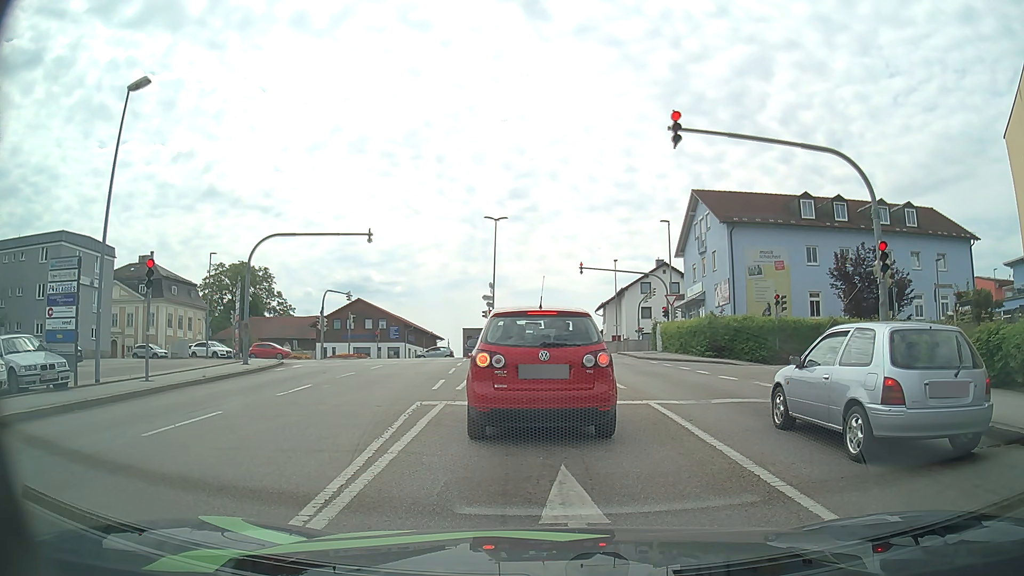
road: tertiary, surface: asphalt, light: Day
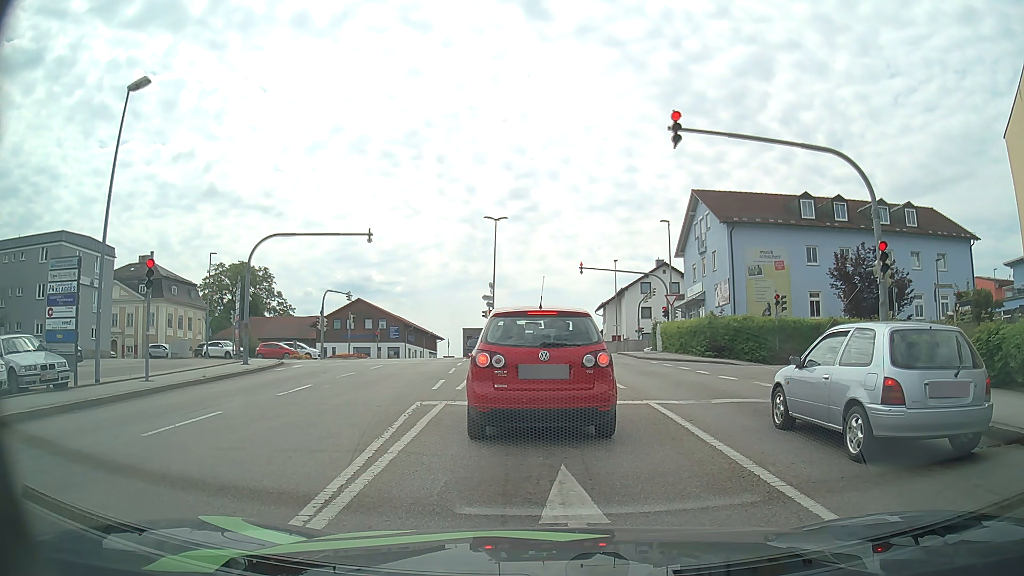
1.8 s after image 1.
(0.0, 0.0) m; 0°
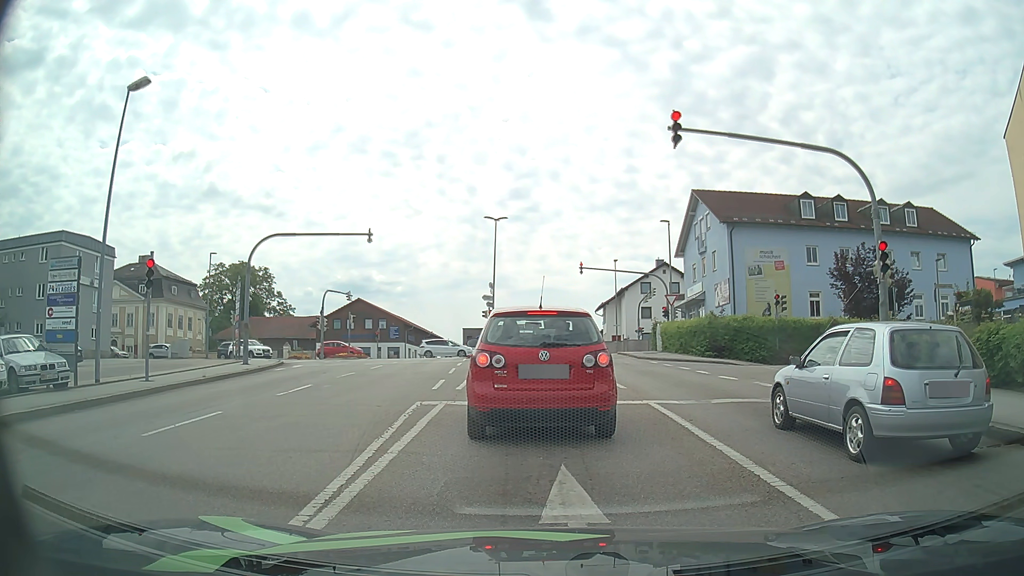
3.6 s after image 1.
(0.0, 0.0) m; 0°
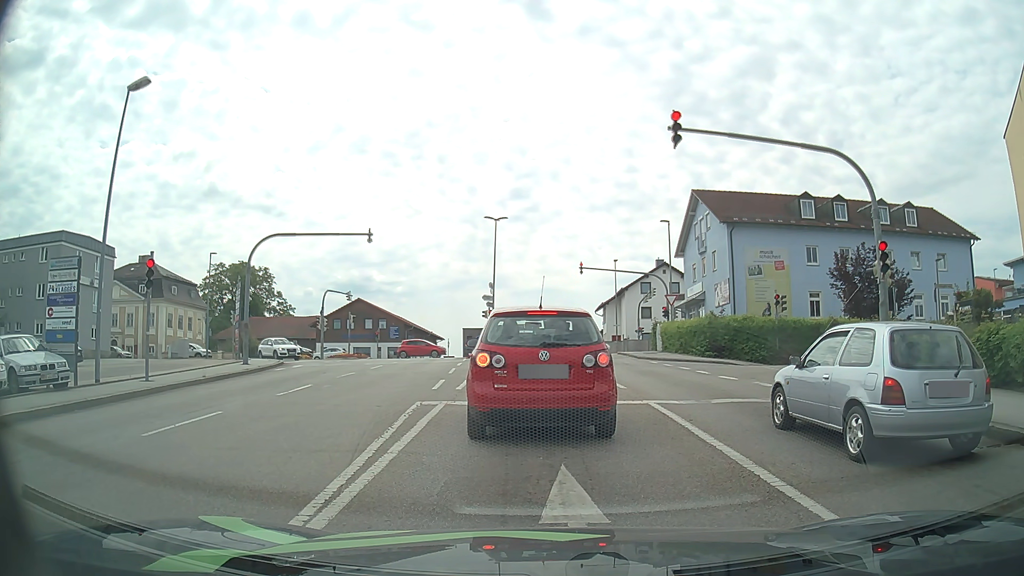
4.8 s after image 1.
(0.0, 0.0) m; 0°
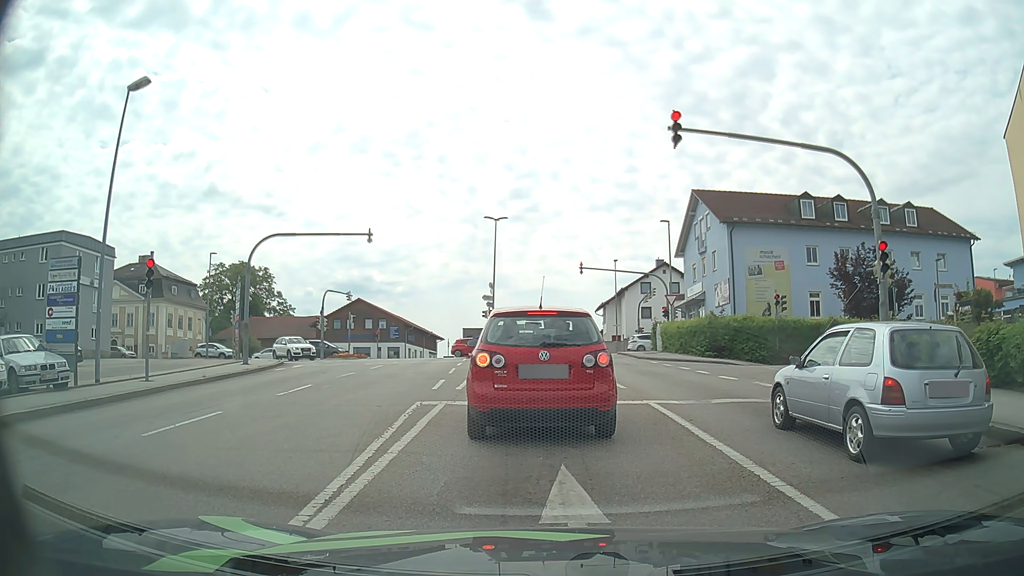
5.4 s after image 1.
(0.0, 0.0) m; 0°
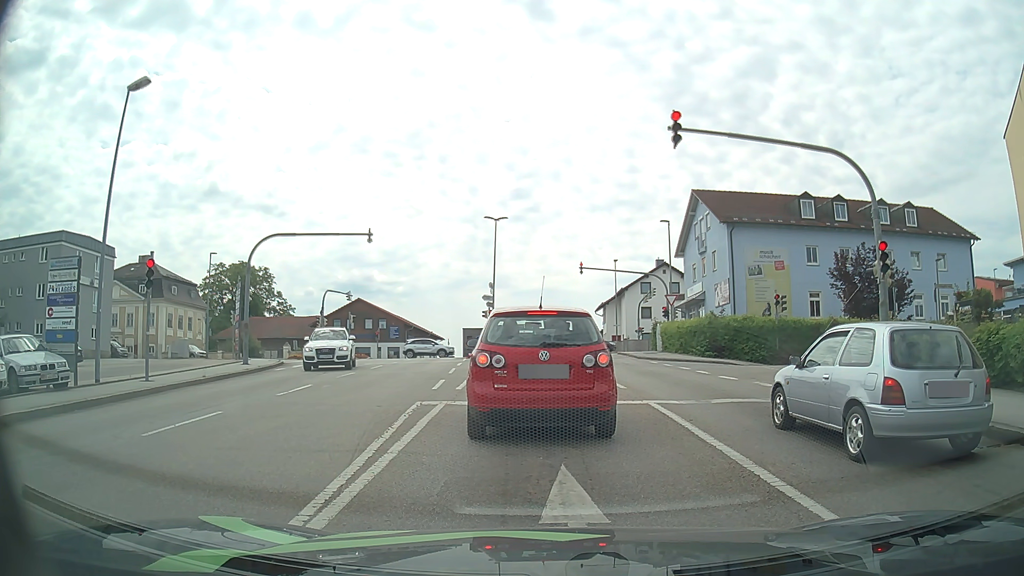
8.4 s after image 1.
(0.0, 0.0) m; 0°
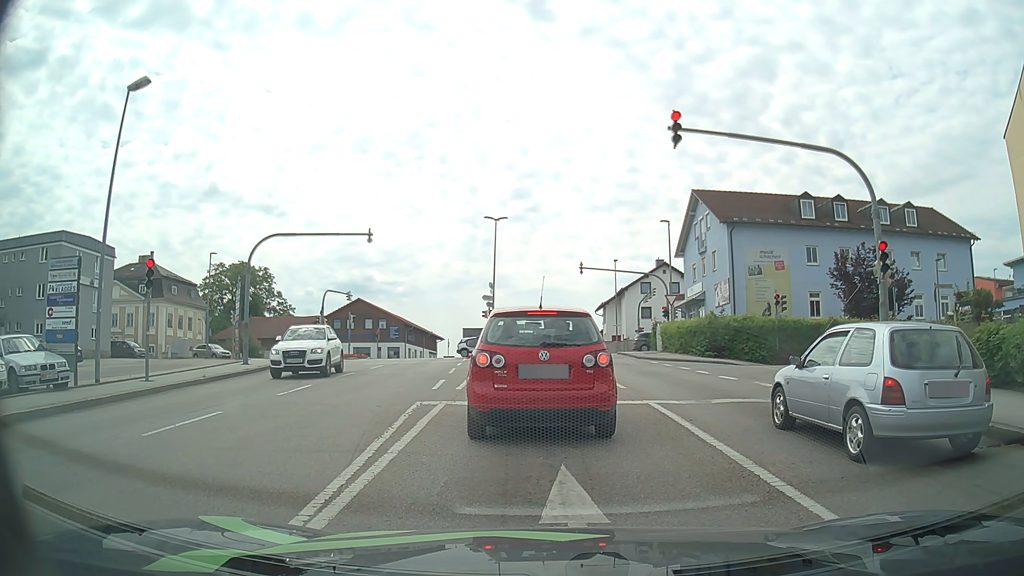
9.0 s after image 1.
(0.0, 0.0) m; 0°
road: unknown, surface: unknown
